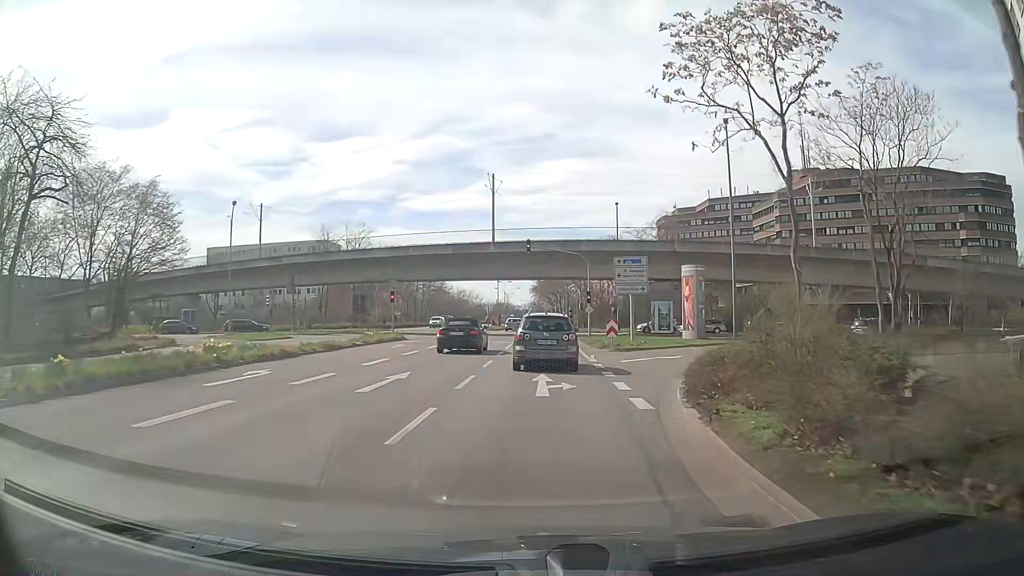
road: secondary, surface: asphalt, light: Day
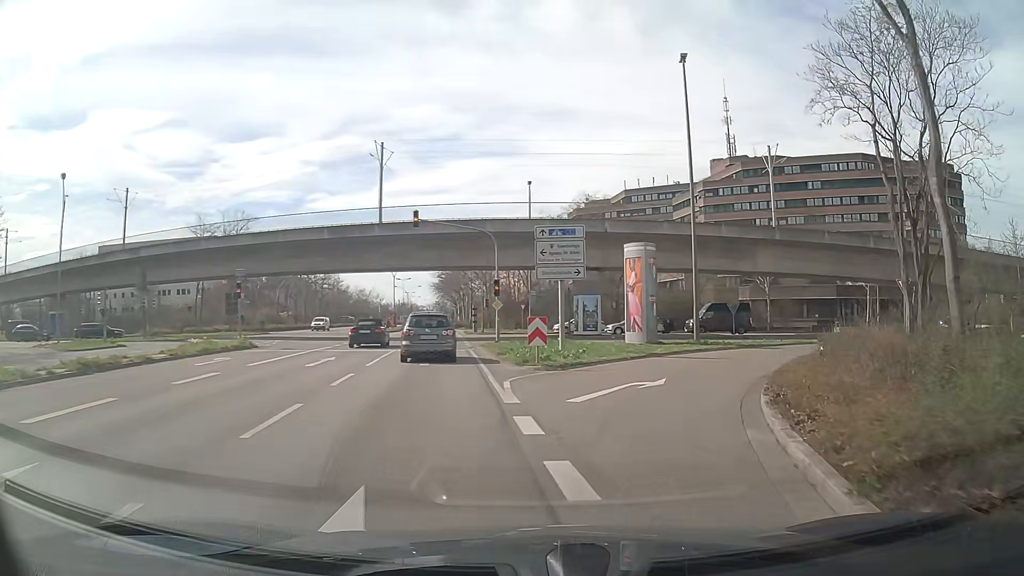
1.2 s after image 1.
(+0.7, +11.7) m; +8°
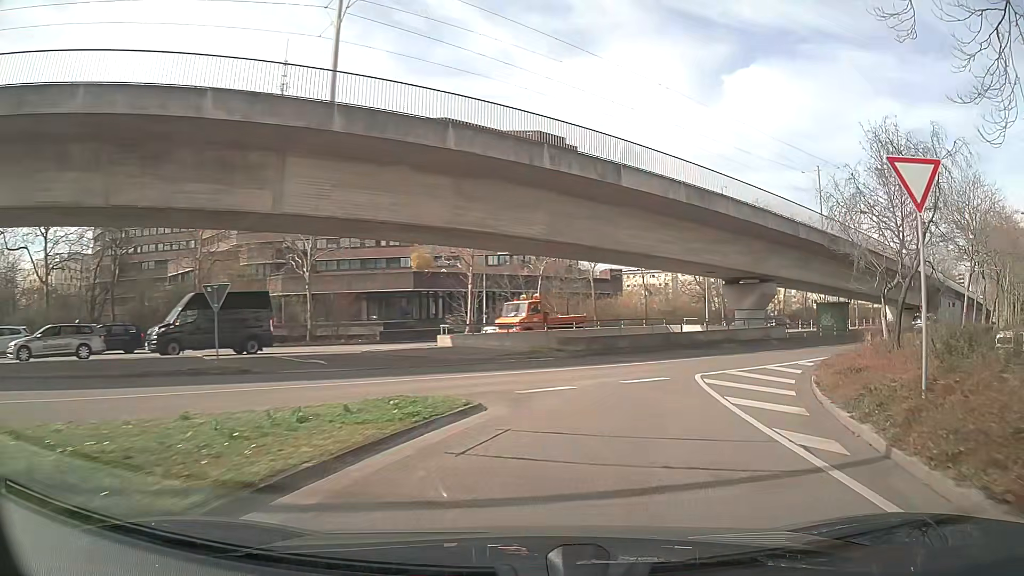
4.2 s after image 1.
(+8.9, +26.3) m; +38°
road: secondary_link
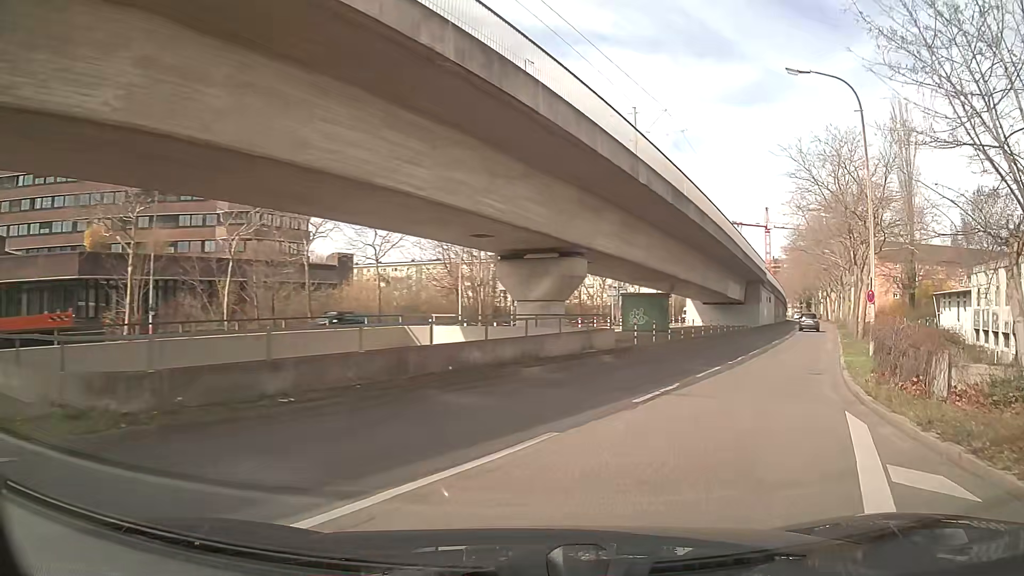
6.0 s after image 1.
(+3.2, +16.1) m; +23°
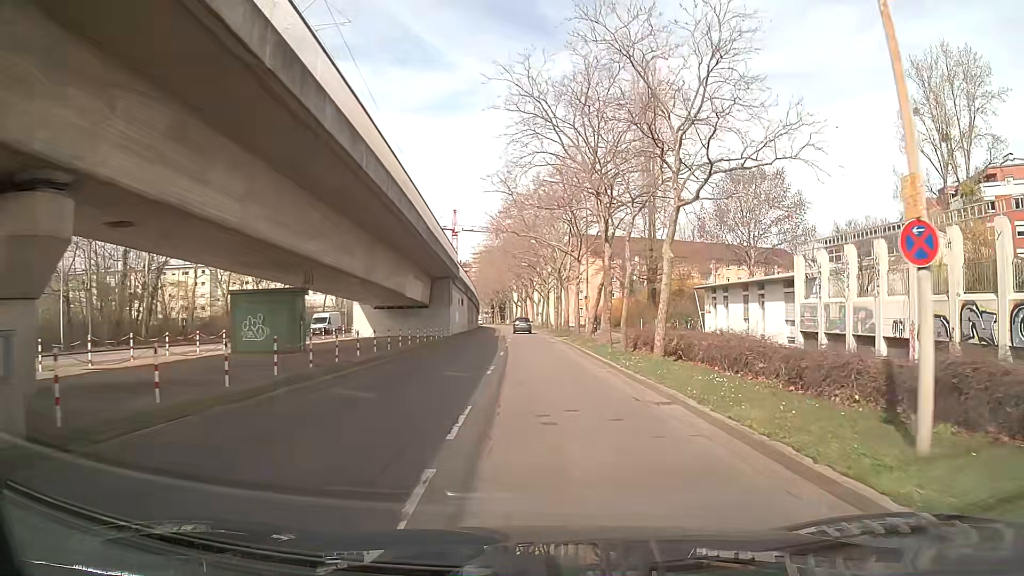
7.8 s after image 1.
(+4.2, +15.5) m; +27°
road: tertiary
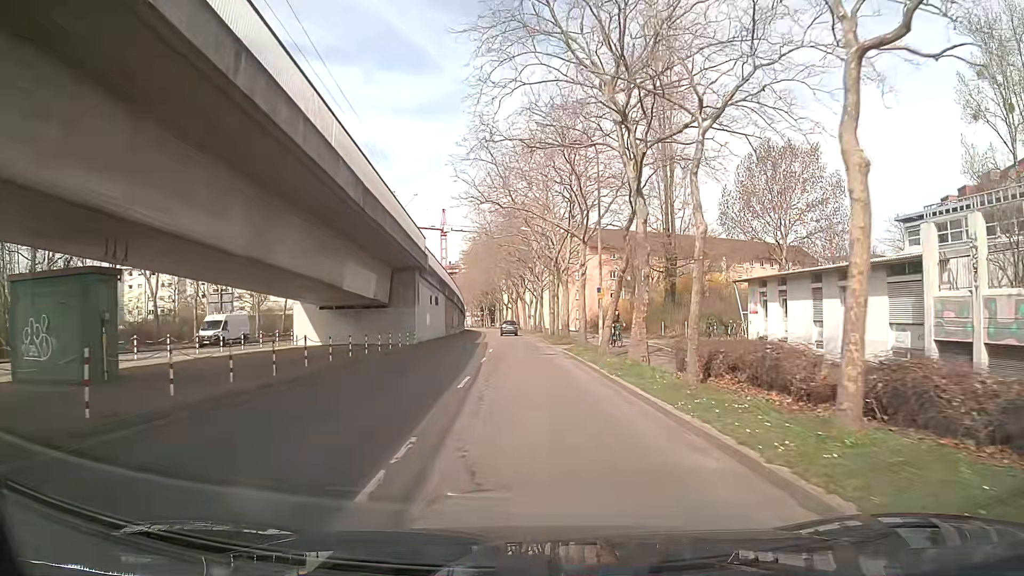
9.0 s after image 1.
(0.0, +11.9) m; +1°
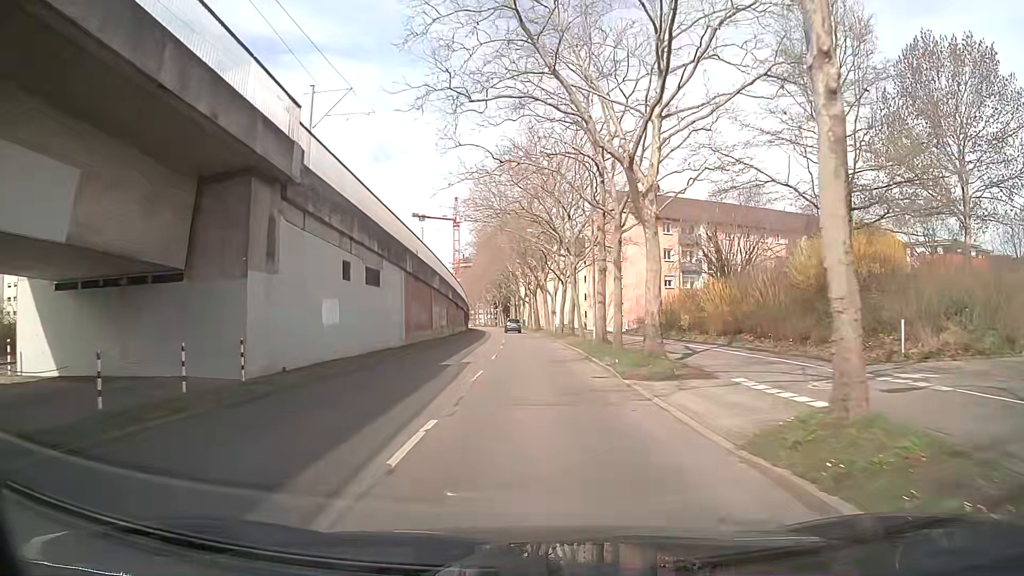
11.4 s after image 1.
(-0.5, +26.1) m; -2°
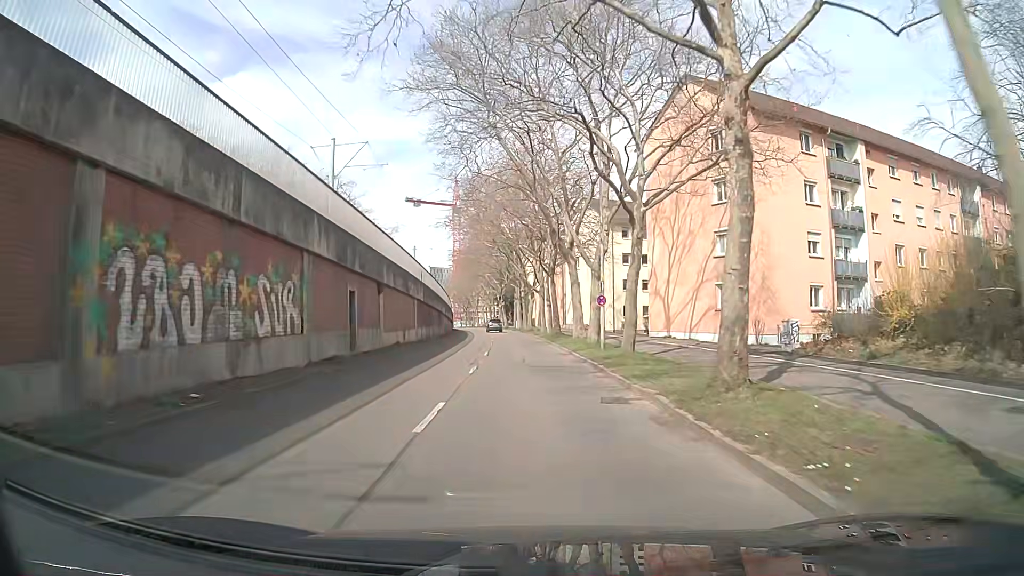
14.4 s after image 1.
(-0.3, +34.7) m; -2°
(0, +10) (0, +20) (0, +30) (0, +40) (-1, +50) (-1, +60) (-2, +70) (-3, +80) (-4, +90) (-5, +100) m
